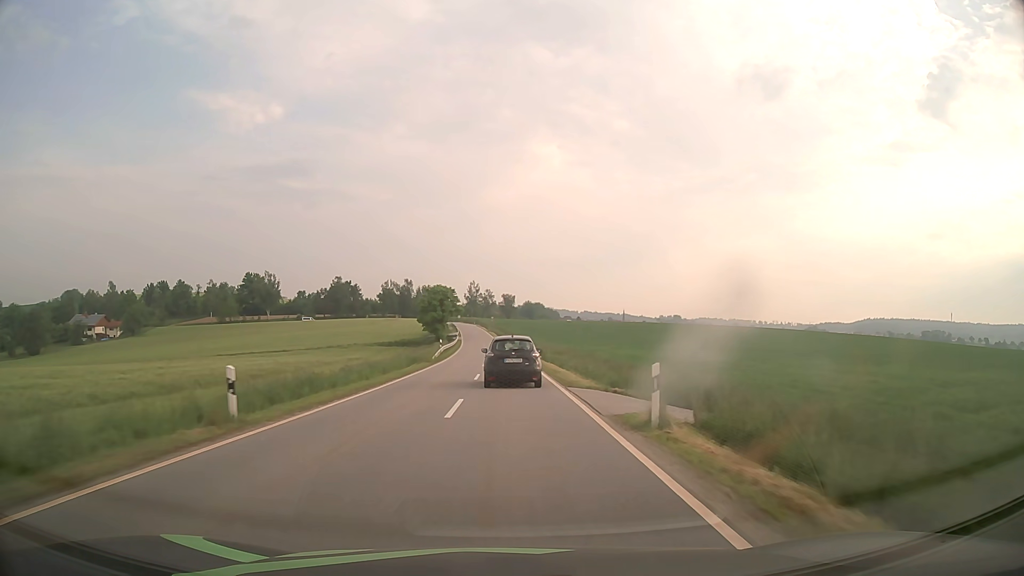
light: Day
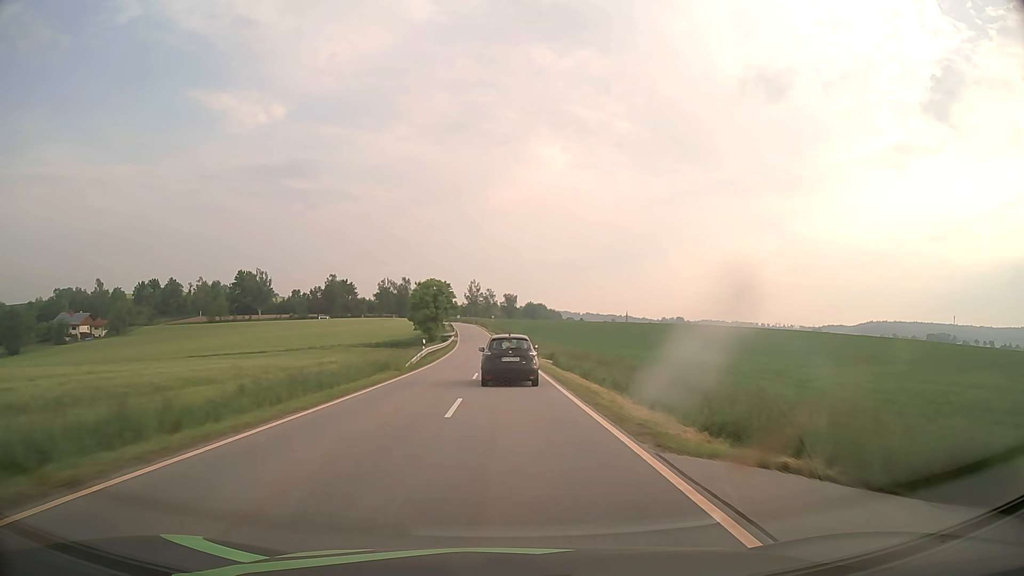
(0.0, +12.3) m; 0°
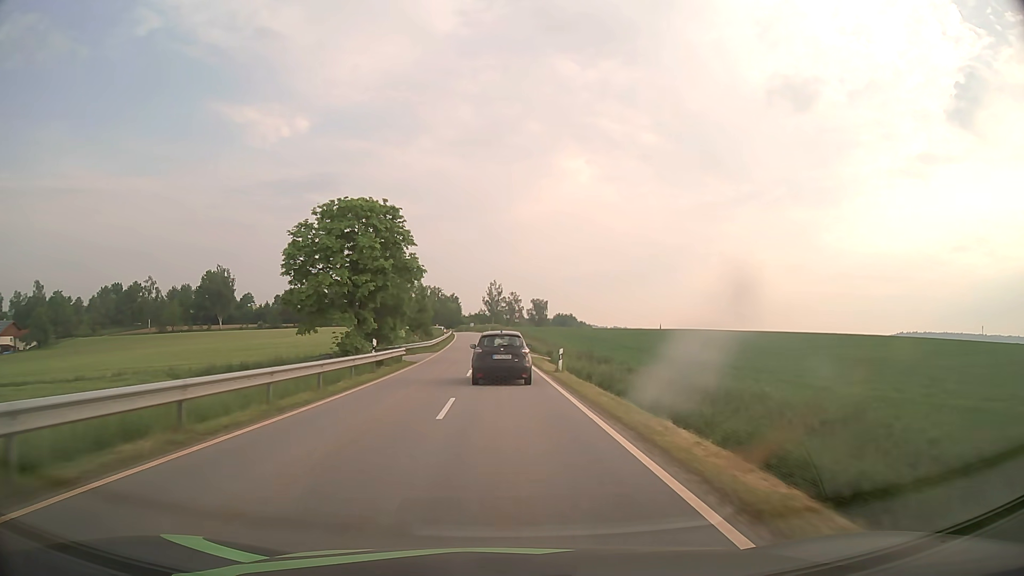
(-0.9, +61.4) m; -2°
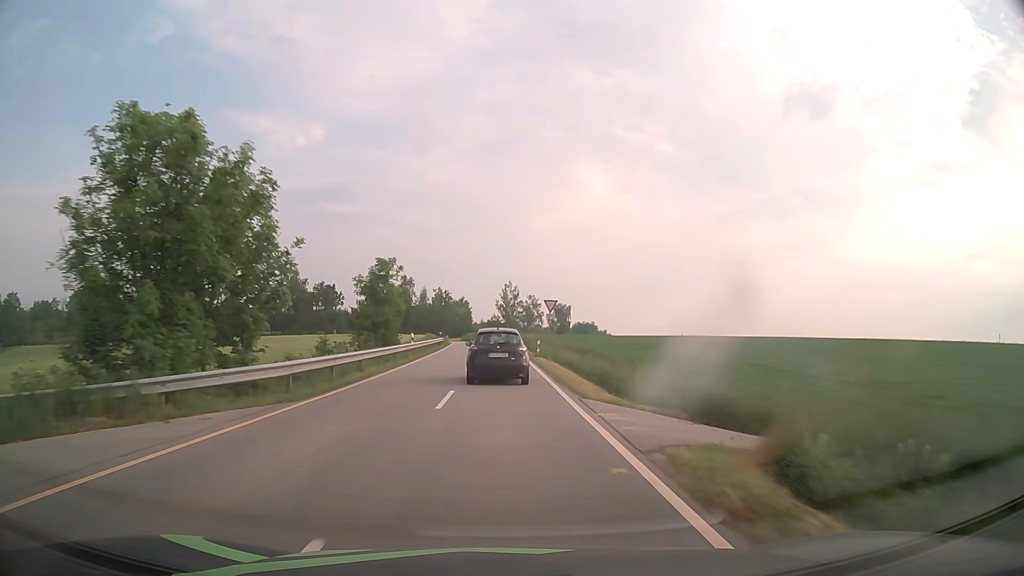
(-0.3, +35.3) m; -1°
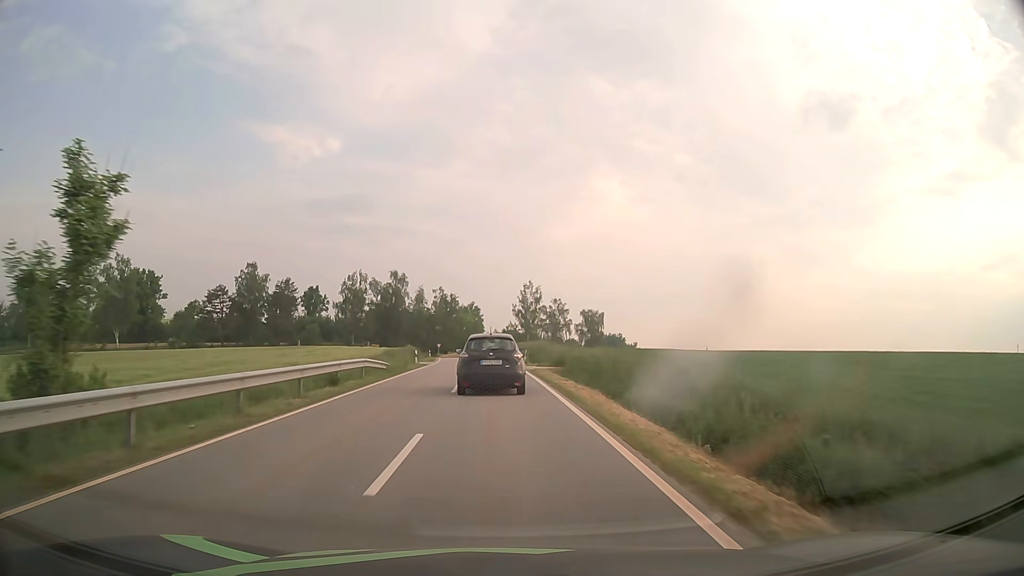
(-0.9, +43.0) m; -2°
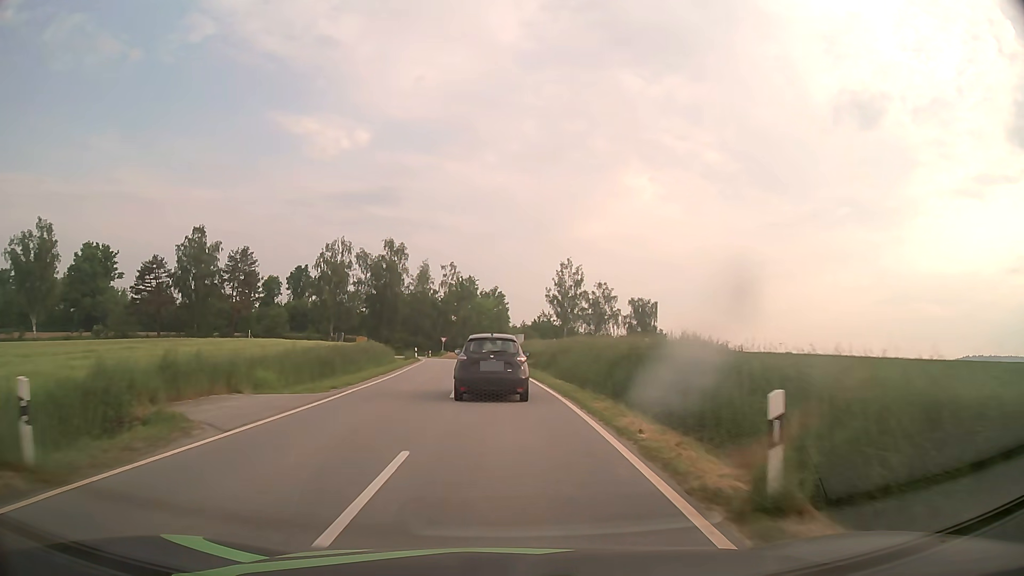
(-0.7, +37.8) m; -2°
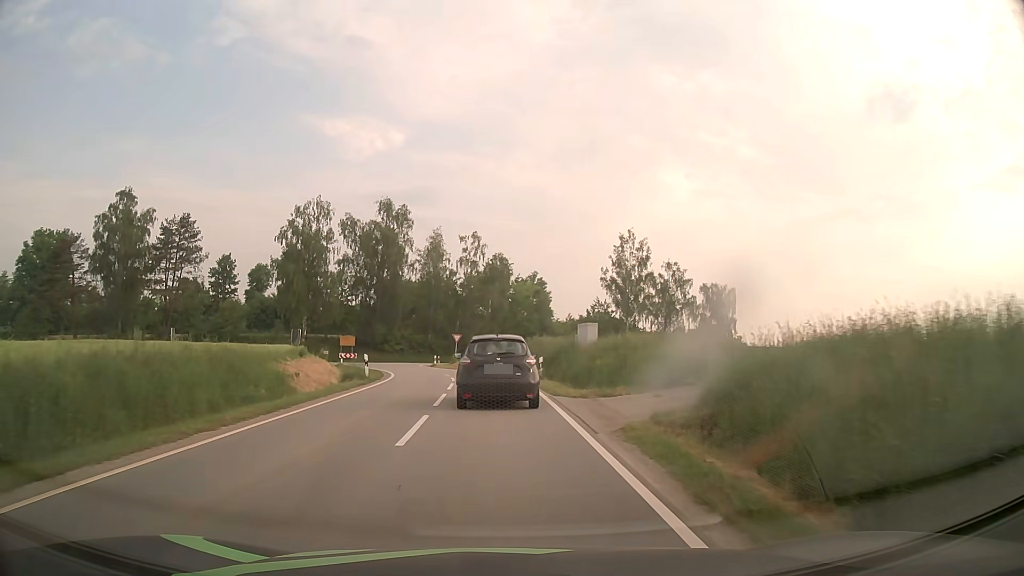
(-0.7, +32.1) m; -3°
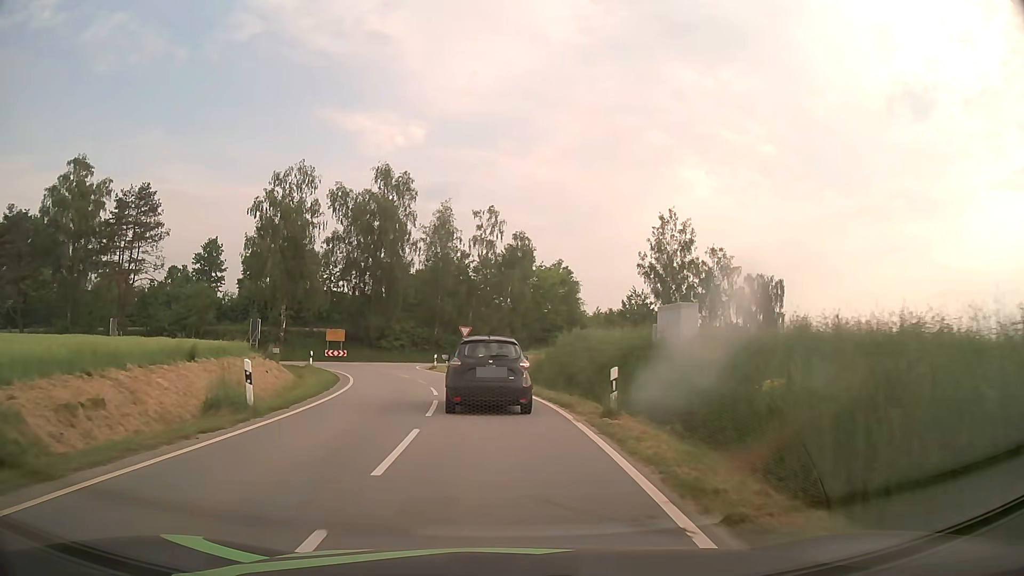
(-0.2, +14.0) m; -2°
